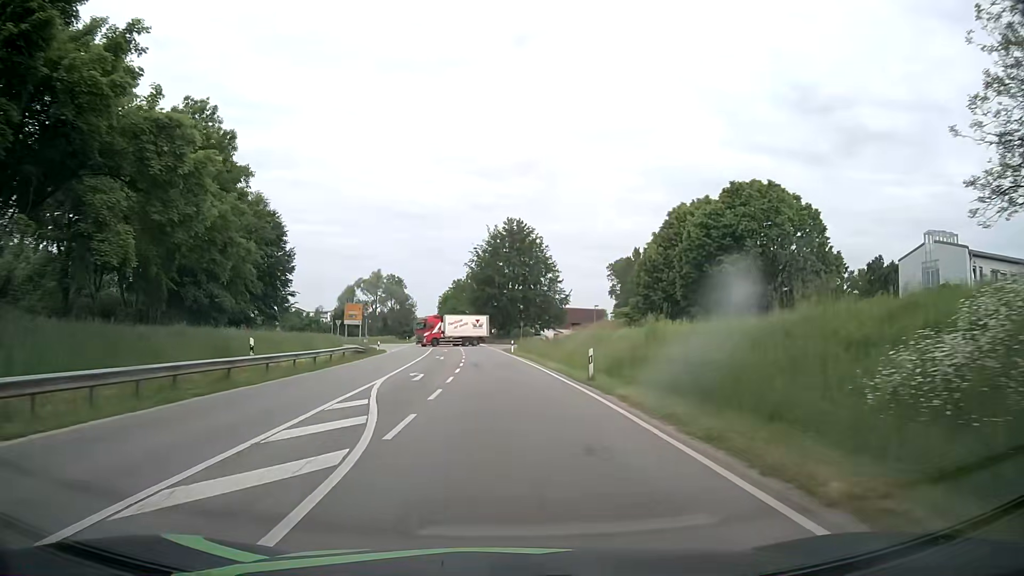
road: secondary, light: Day
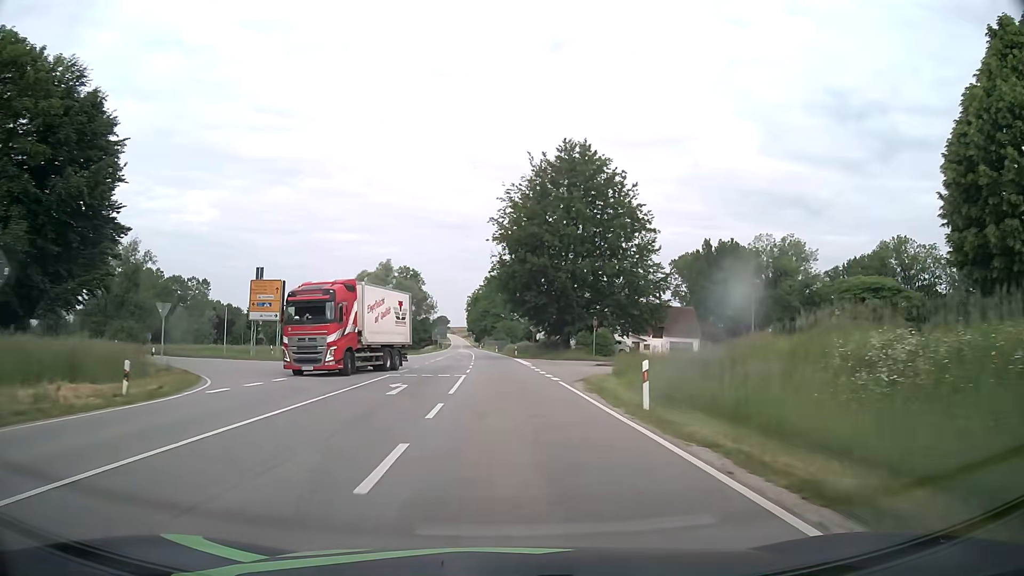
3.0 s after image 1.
(-1.7, +45.5) m; -4°
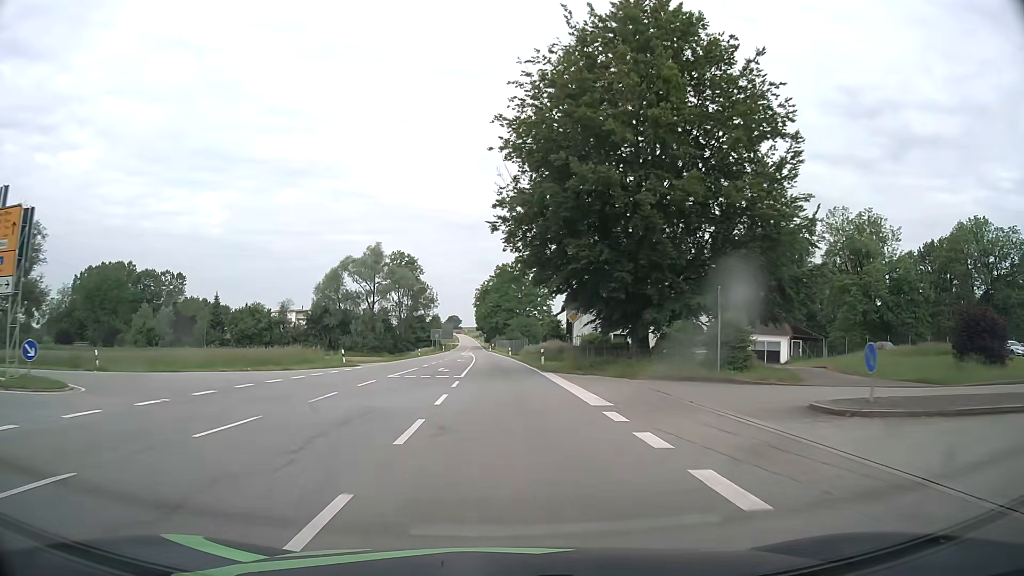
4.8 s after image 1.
(-0.3, +28.4) m; -1°
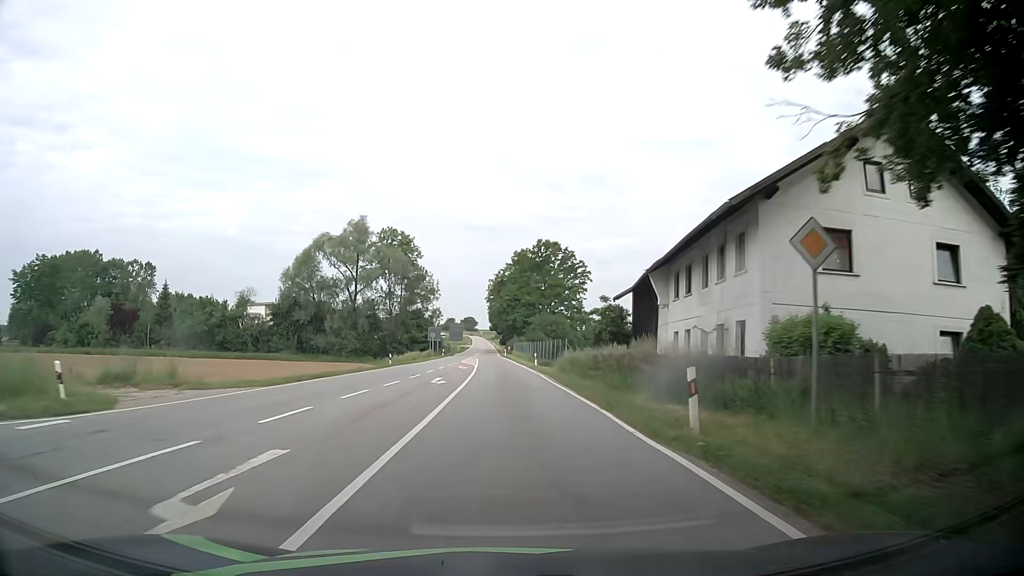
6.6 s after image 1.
(-0.4, +29.6) m; -2°
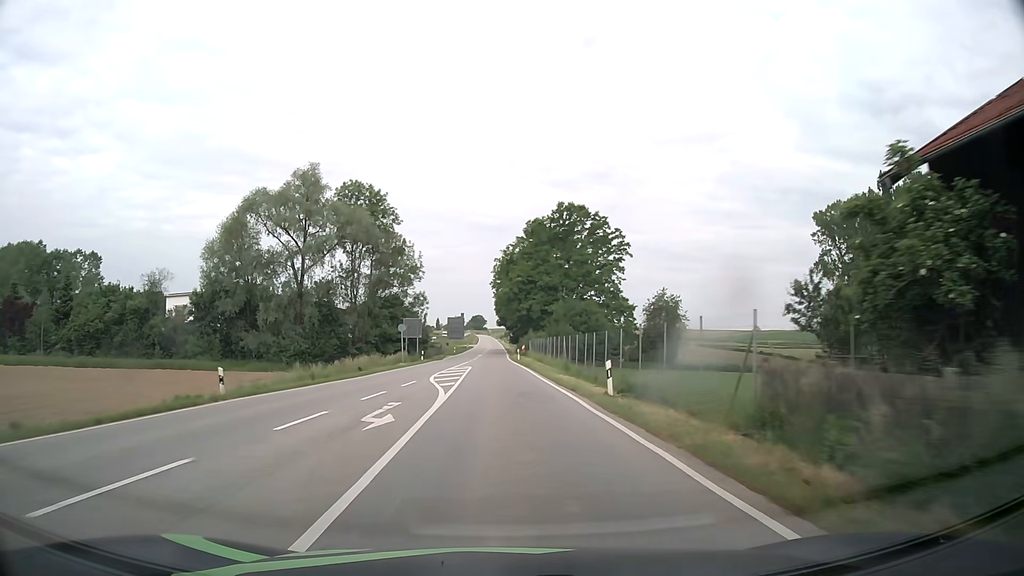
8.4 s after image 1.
(-0.1, +31.1) m; -1°
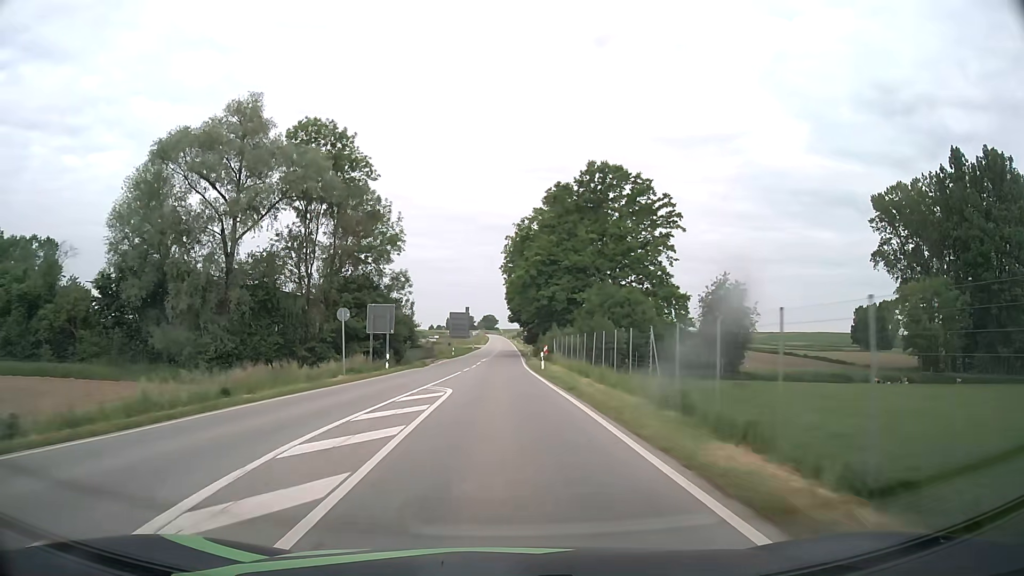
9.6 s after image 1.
(-0.2, +21.3) m; -1°
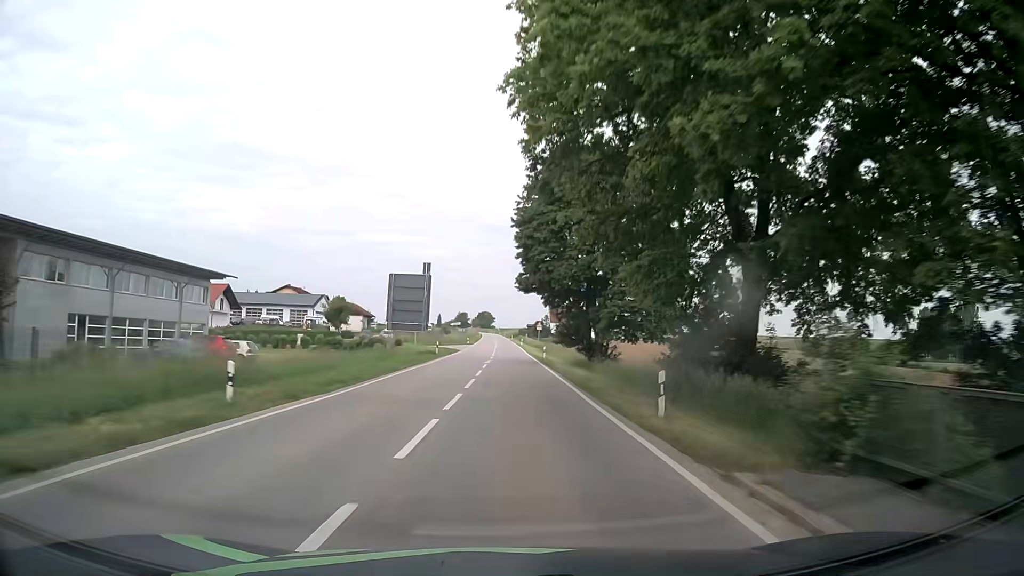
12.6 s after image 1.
(-0.4, +58.7) m; 0°
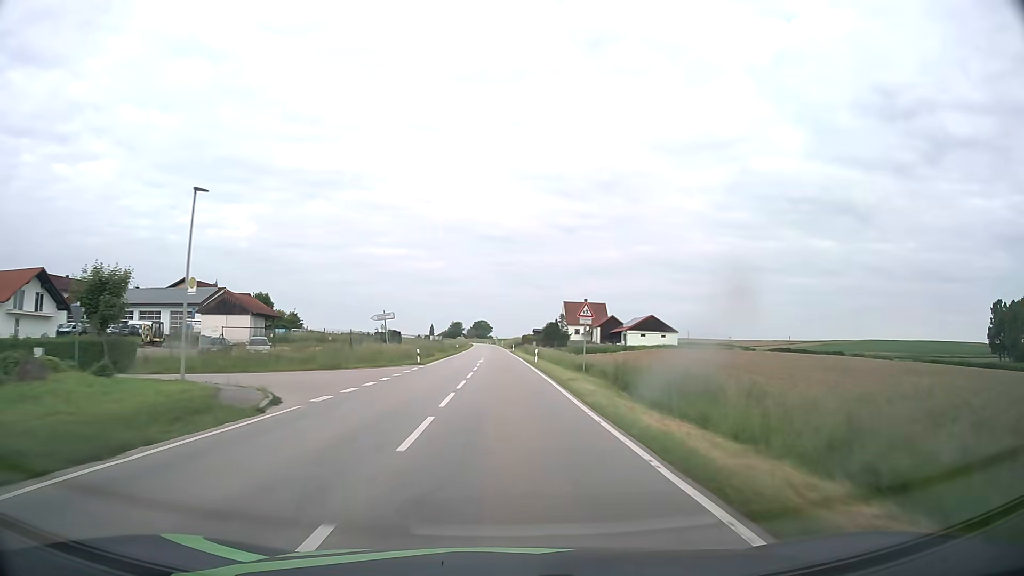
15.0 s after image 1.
(+0.4, +51.9) m; 0°
(0, +10) (0, +20) (0, +30) (0, +40) (-1, +50) (-1, +60) (-1, +70) (-1, +80) (-1, +90) (-2, +100) m
